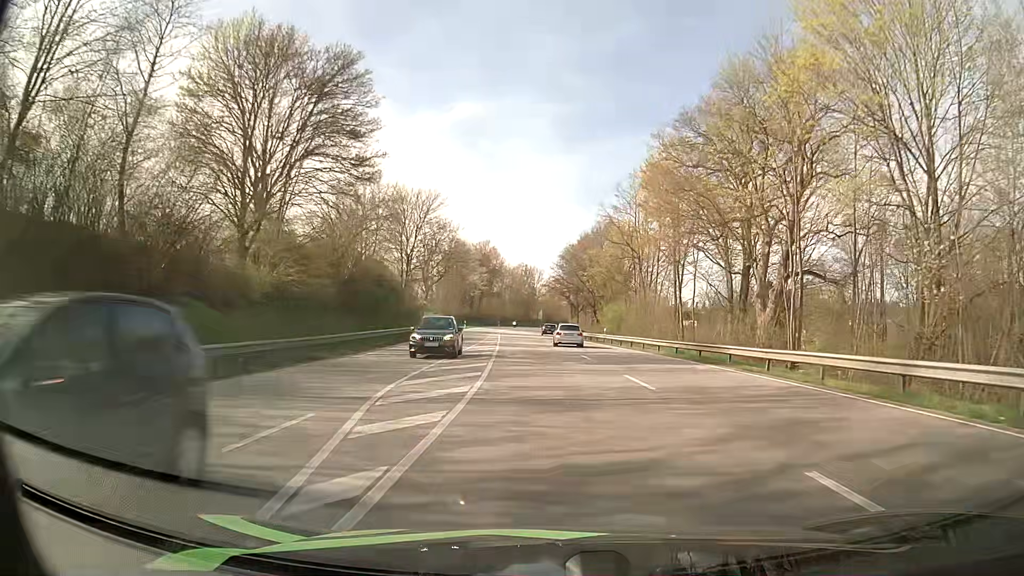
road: primary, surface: asphalt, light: Day
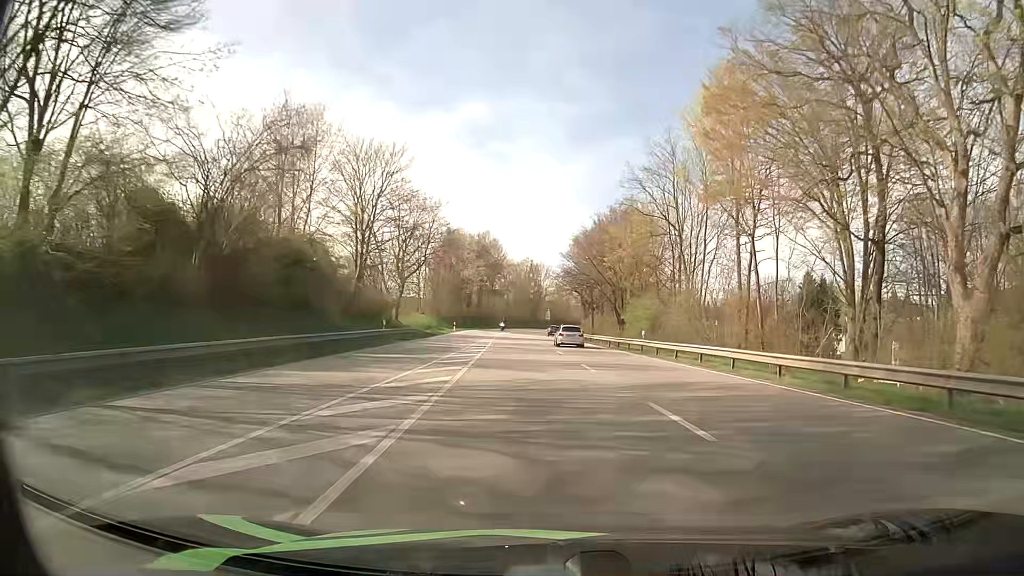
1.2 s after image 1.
(-0.1, +18.2) m; 0°
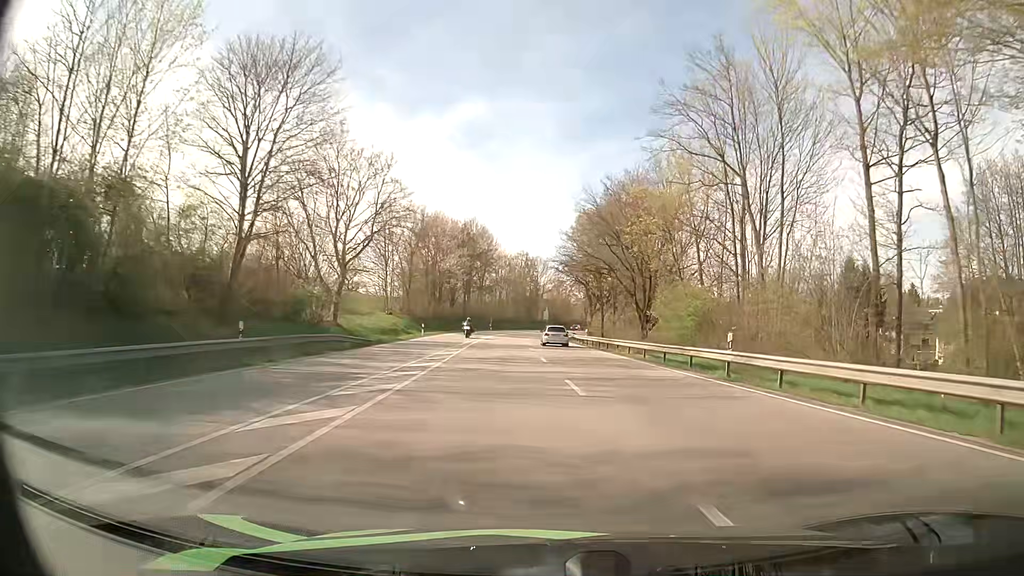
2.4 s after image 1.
(0.0, +18.6) m; 0°
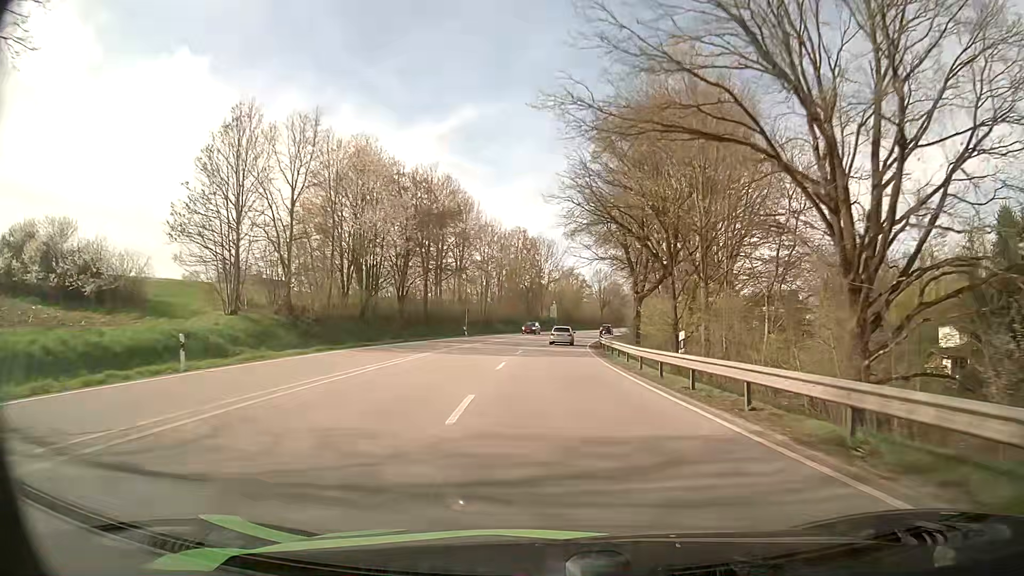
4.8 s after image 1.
(-0.1, +40.1) m; -1°
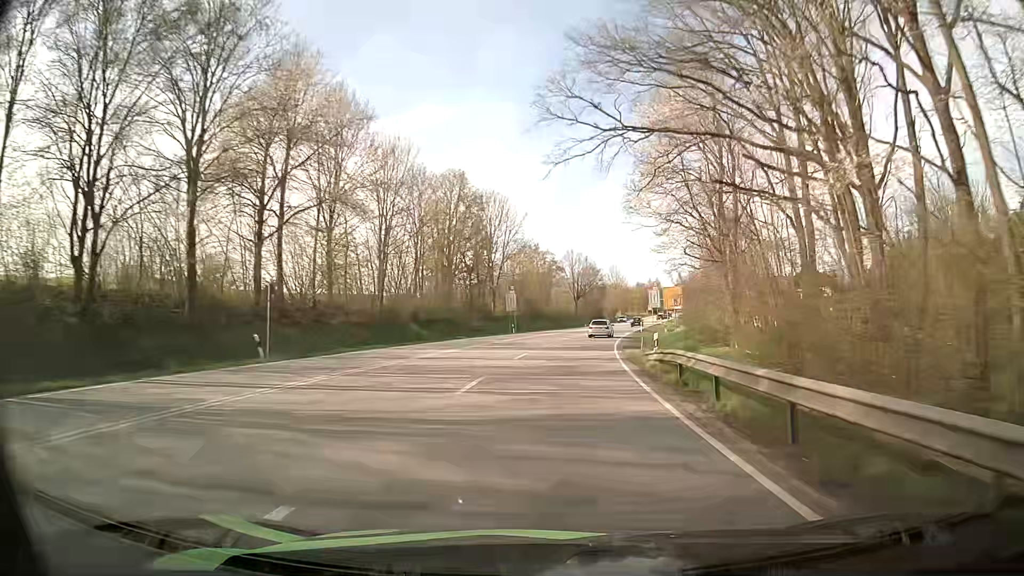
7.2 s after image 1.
(+0.6, +44.8) m; +3°
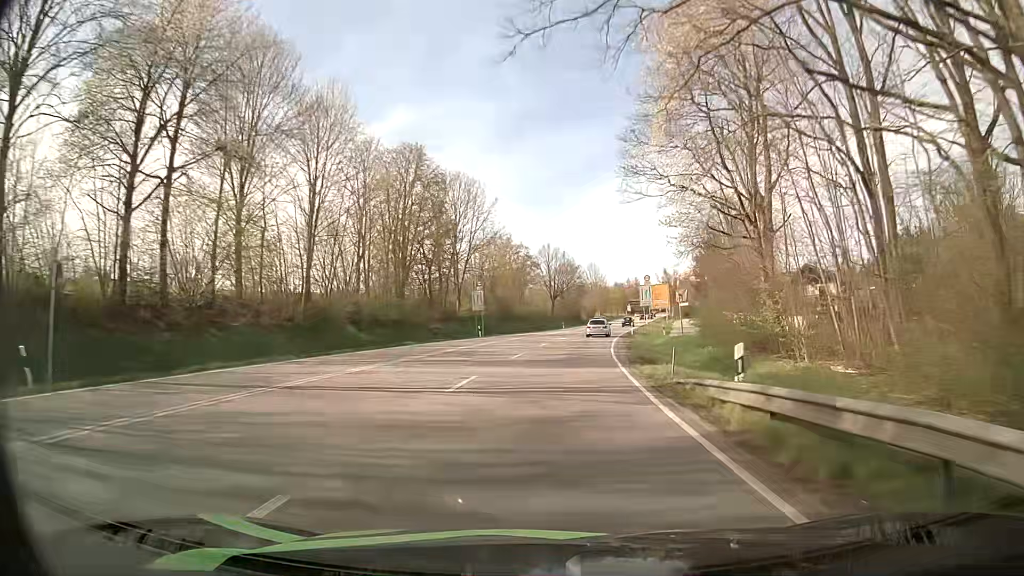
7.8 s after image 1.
(+0.2, +11.7) m; +2°
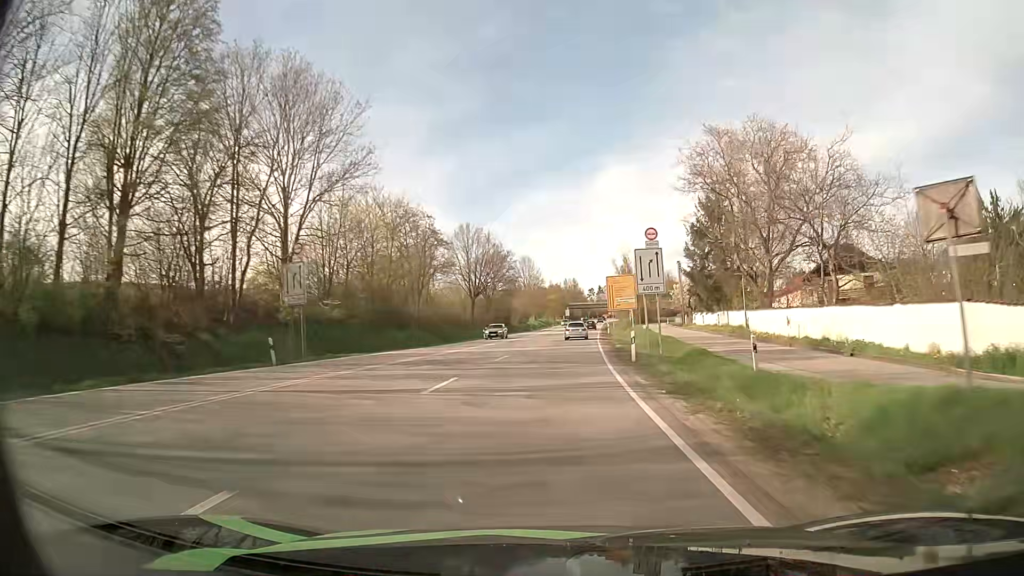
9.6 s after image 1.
(+1.9, +35.7) m; +5°
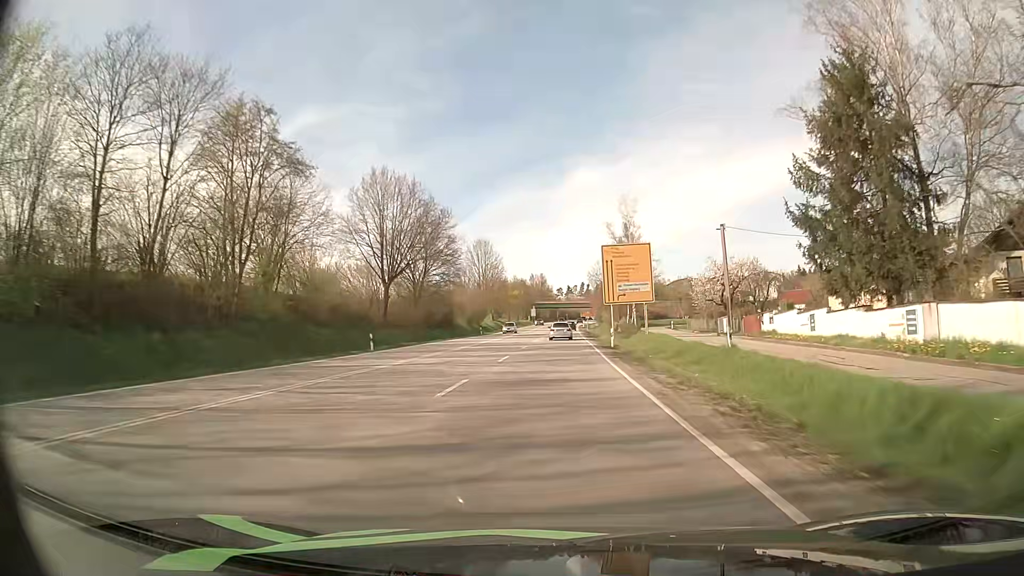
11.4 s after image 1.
(+1.4, +36.4) m; +4°
(0, +10) (0, +20) (0, +30) (0, +40) (+1, +50) (+1, +60) (+1, +70) (+1, +80) (+2, +90) (+2, +100) m
